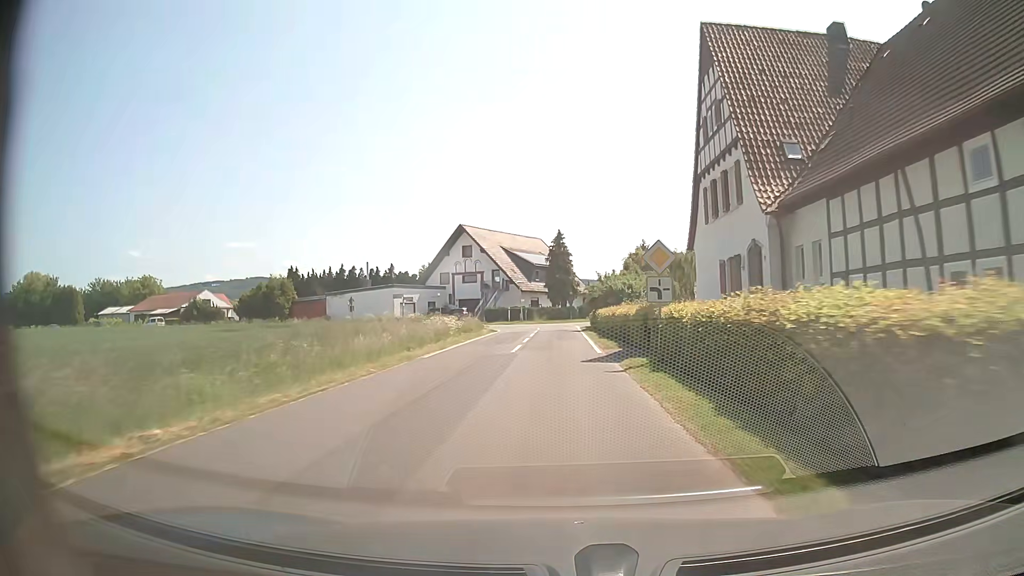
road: unclassified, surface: asphalt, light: Day
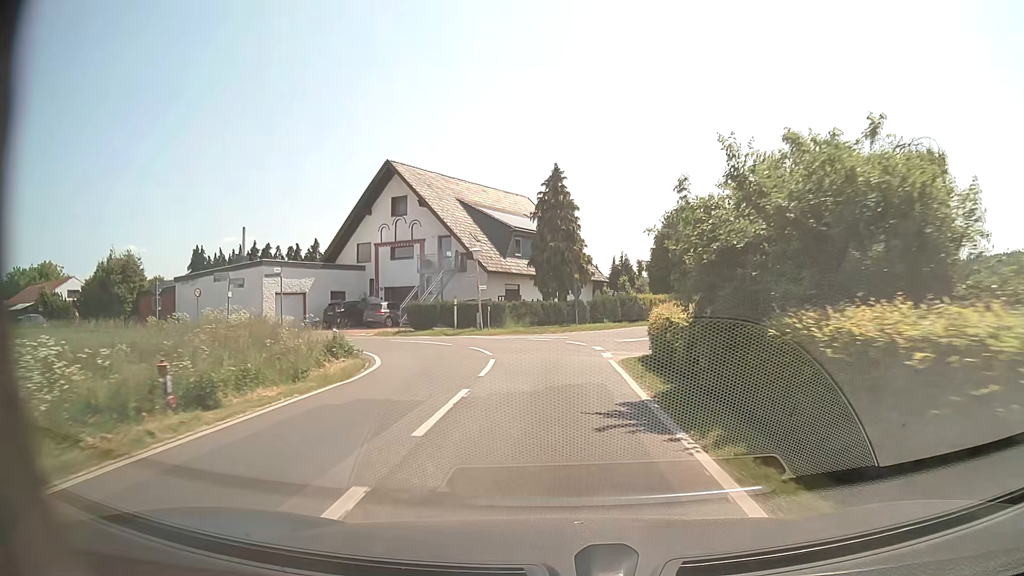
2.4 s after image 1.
(0.0, +31.6) m; 0°
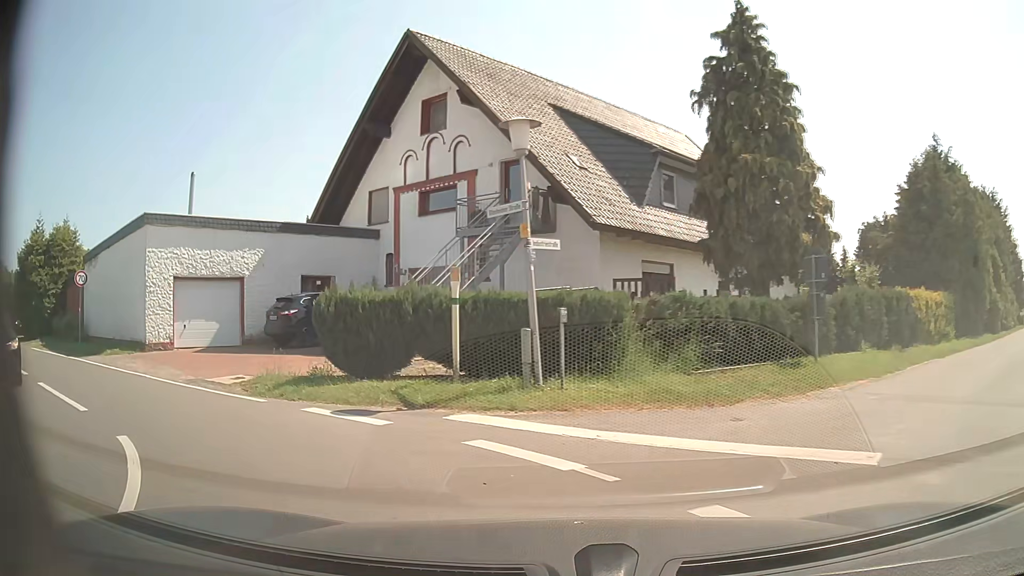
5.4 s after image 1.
(-0.6, +22.2) m; -12°
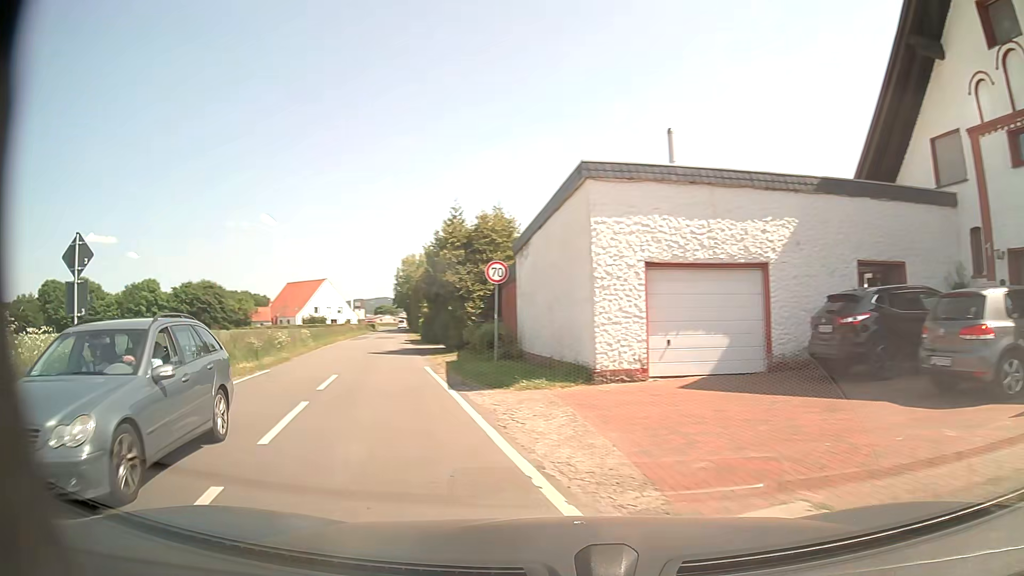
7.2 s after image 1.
(-3.0, +8.2) m; -42°
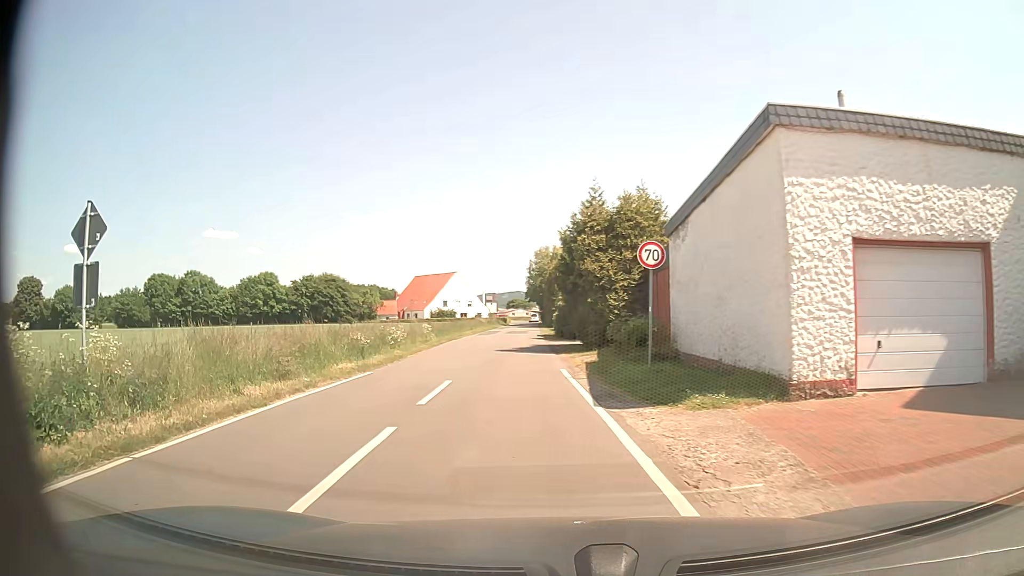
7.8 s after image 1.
(-0.4, +3.4) m; -12°
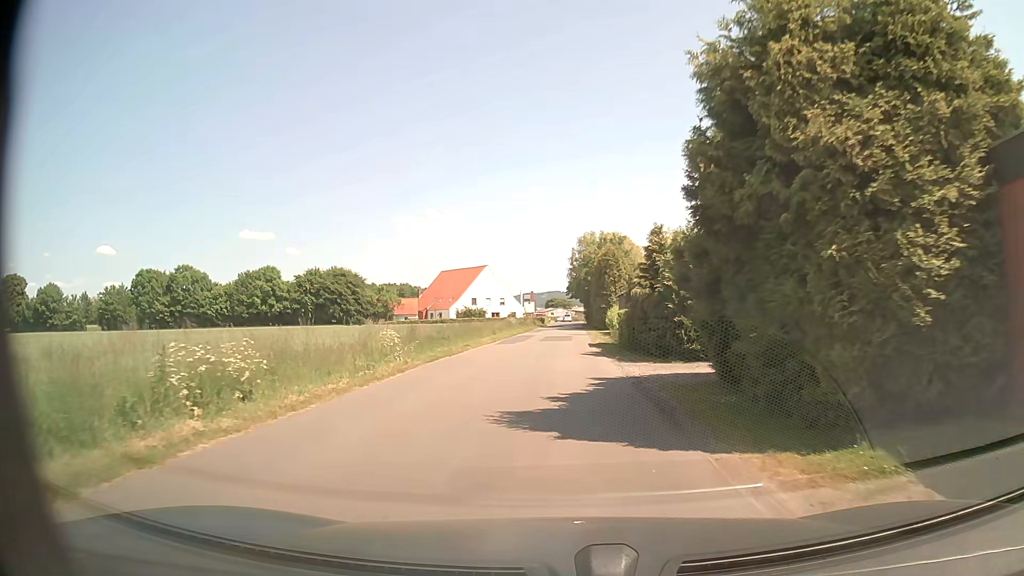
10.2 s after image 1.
(-1.5, +18.9) m; -4°
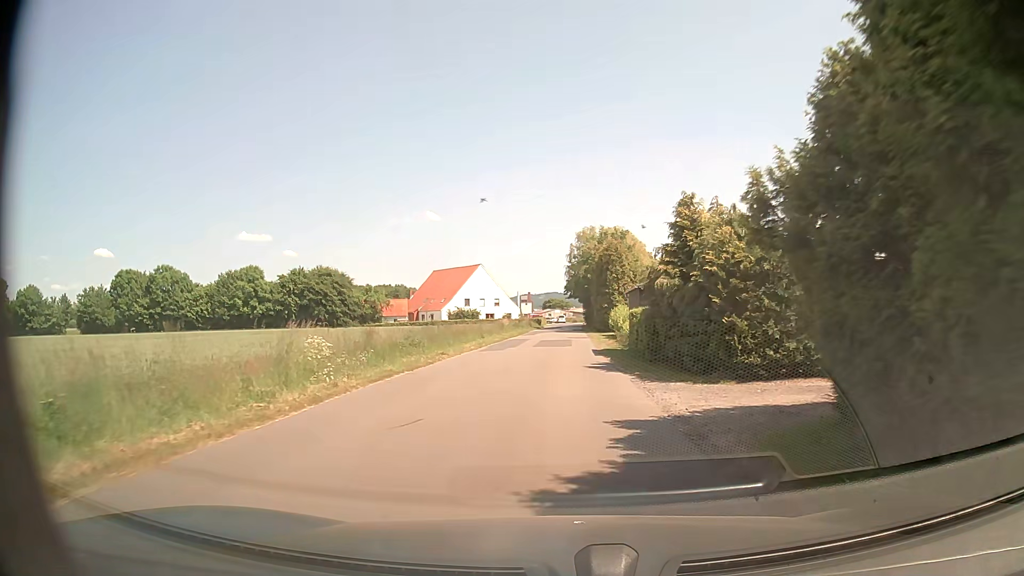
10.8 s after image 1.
(-0.1, +6.3) m; 0°
(0, +10) (0, +20) (0, +30) (+1, +40) (+1, +50) (+1, +60) (+2, +70) (+2, +80) (+2, +90) (+2, +100) m
